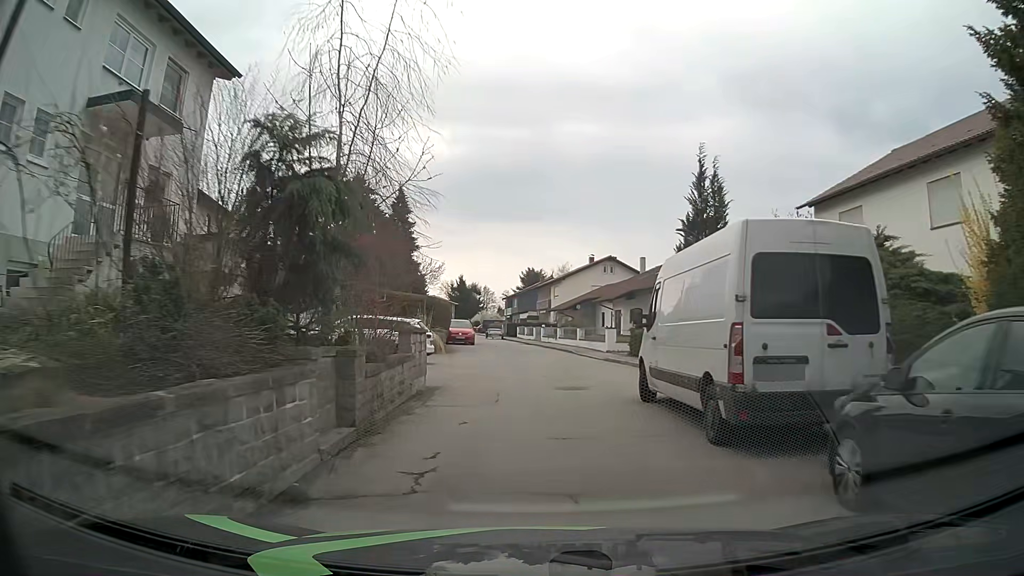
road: residential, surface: asphalt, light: Day
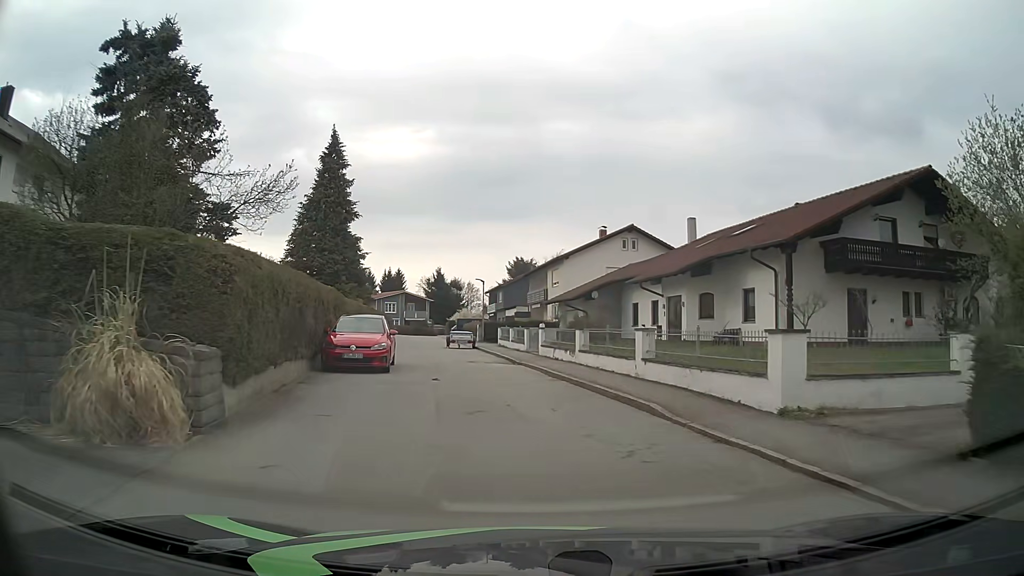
(-0.2, +22.6) m; +1°
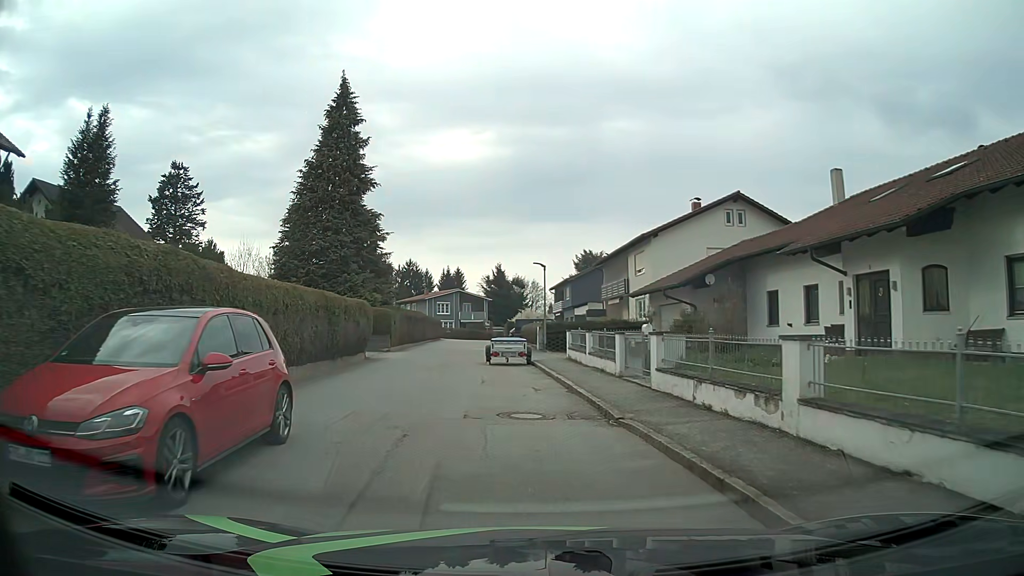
(-0.5, +12.9) m; -6°
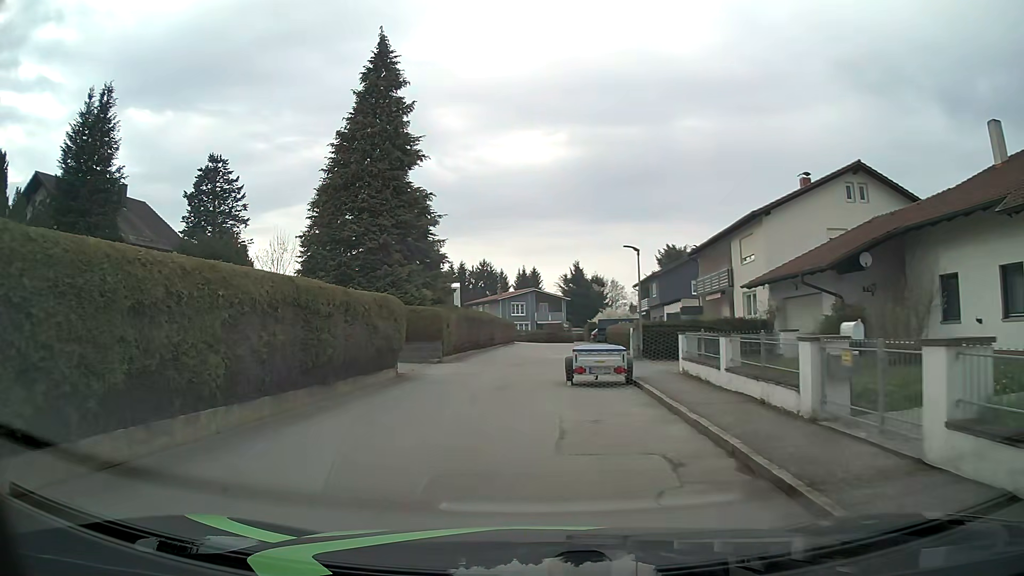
(-0.3, +7.2) m; -7°
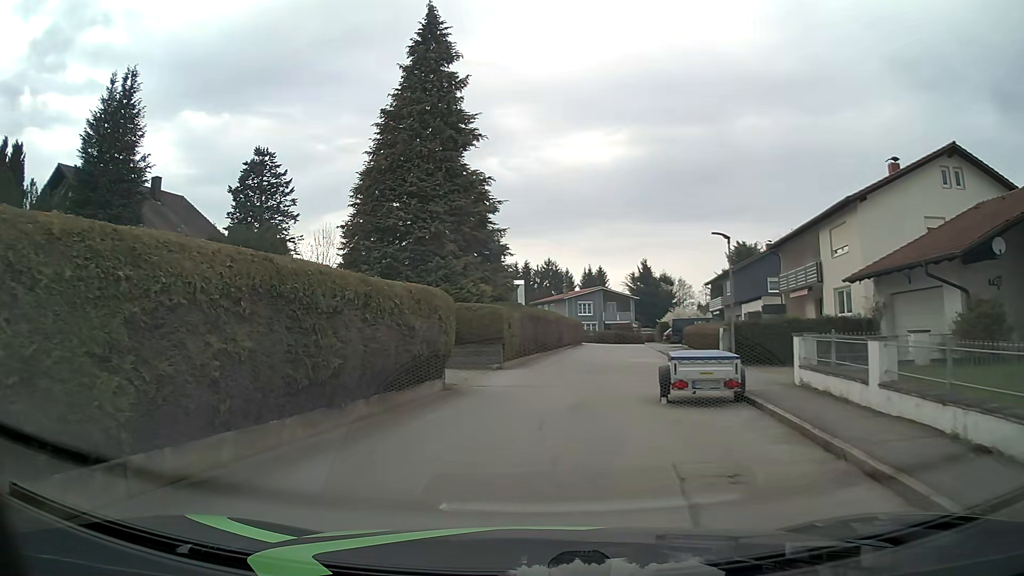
(-0.1, +3.6) m; -5°
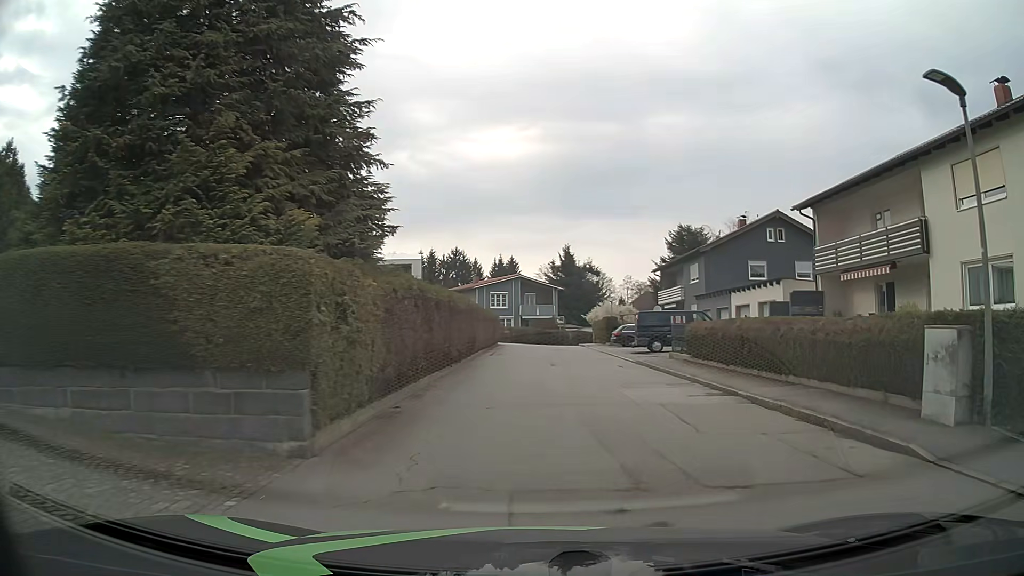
(-0.2, +15.6) m; +7°
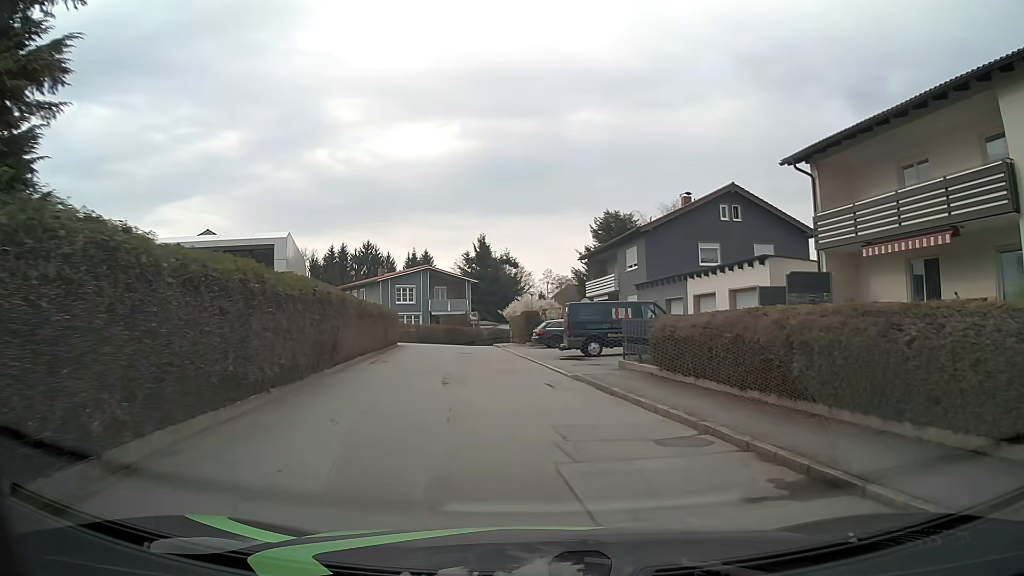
(+0.7, +8.0) m; +8°
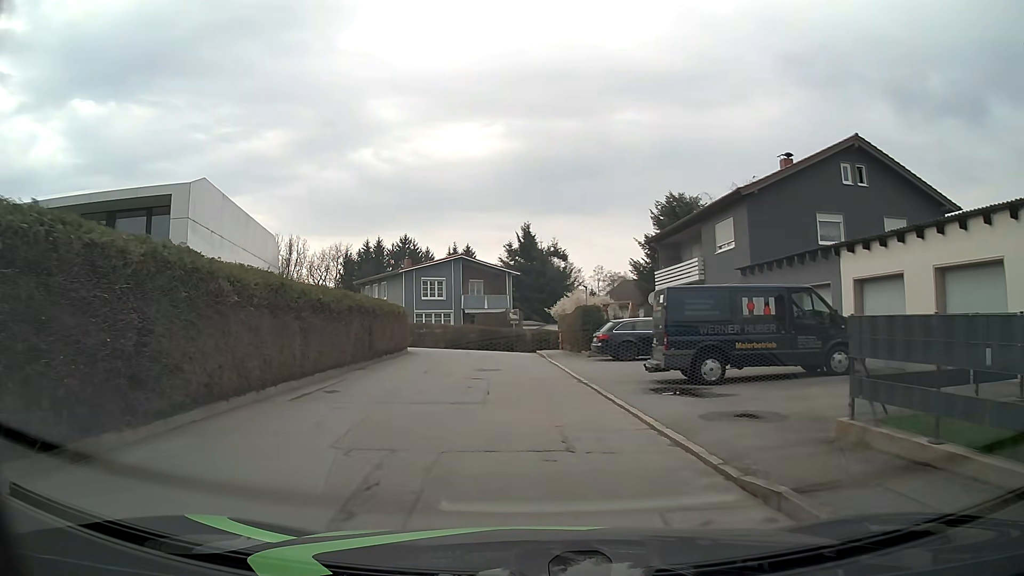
(-0.2, +11.0) m; -3°
(0, +10) (-1, +20) (-2, +30) (-3, +40) (-12, +42) (-21, +37) (-30, +32) (-38, +27) (-47, +21) (-55, +16) m
